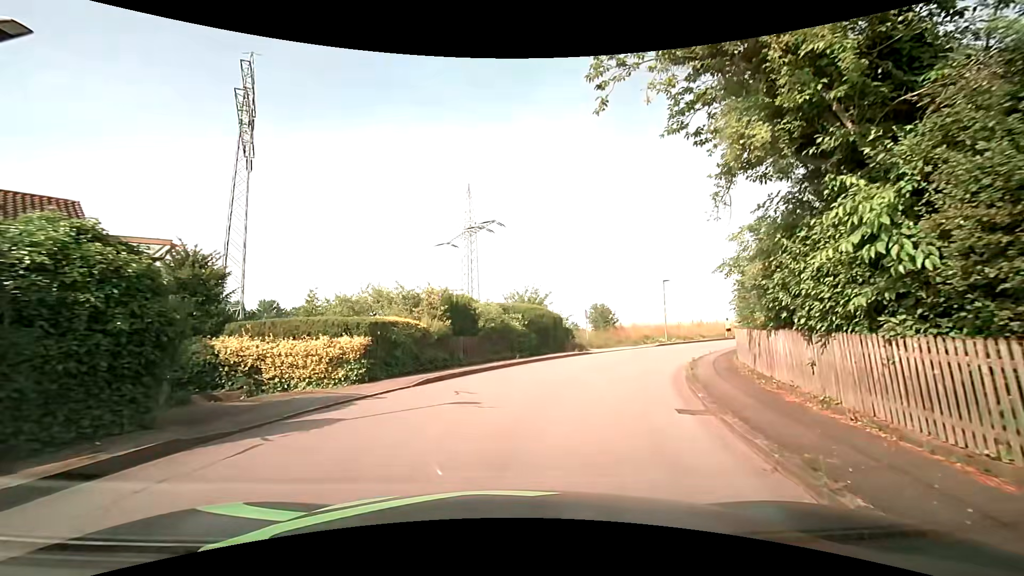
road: residential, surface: asphalt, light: Day
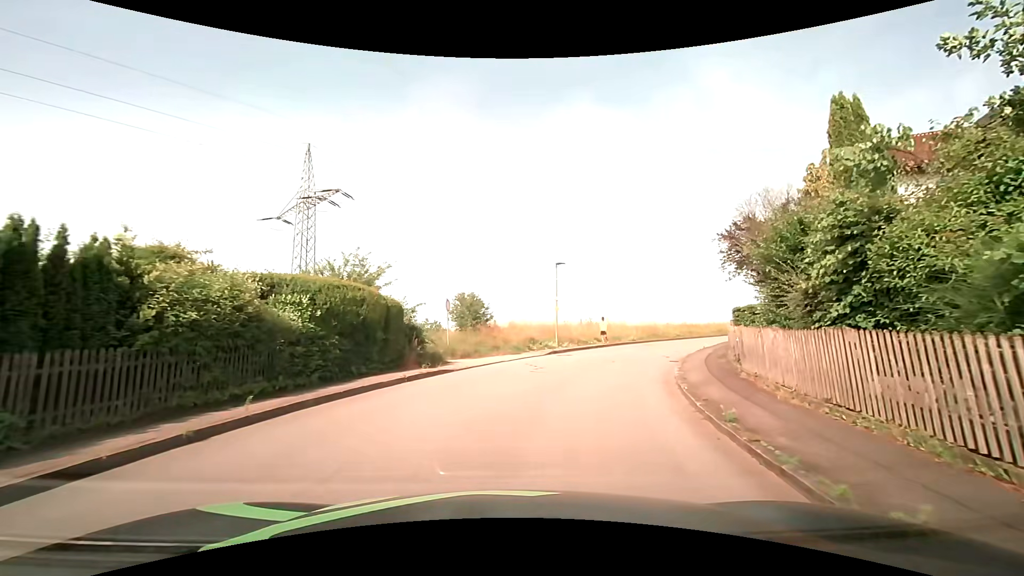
(+1.5, +12.7) m; +15°
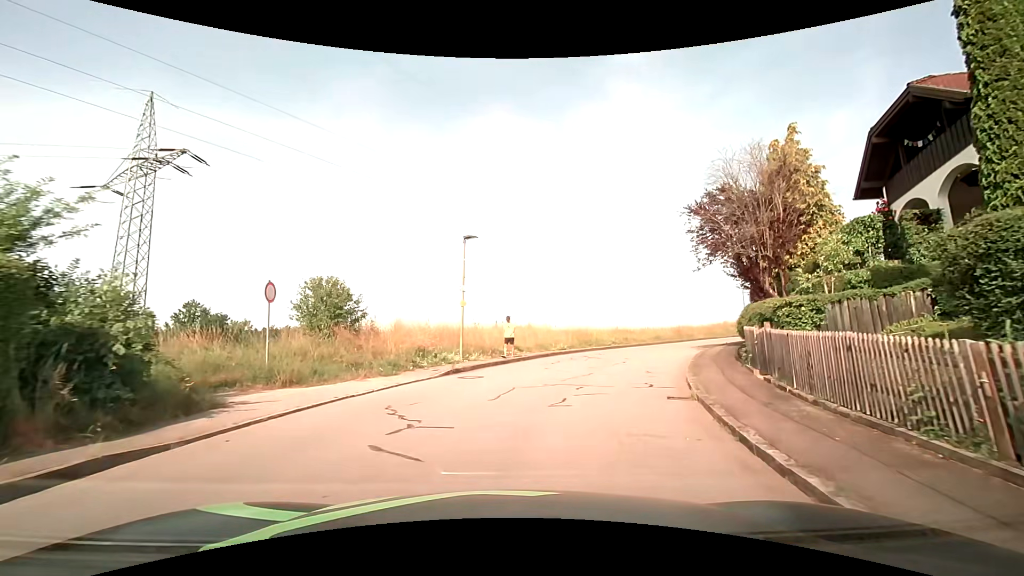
(+0.8, +9.6) m; +10°
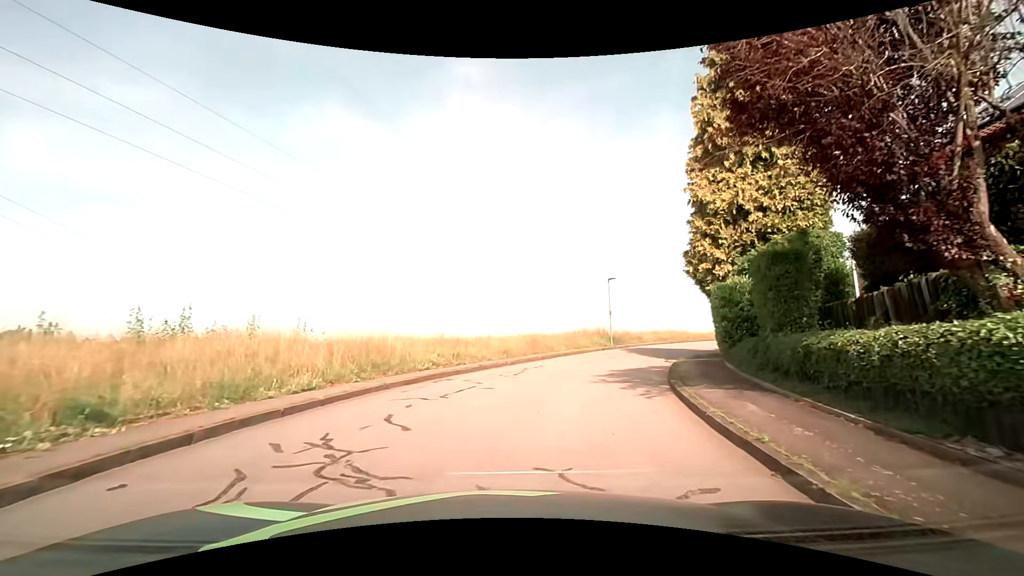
(+2.9, +16.5) m; +20°
(+1, +10) (+4, +19) (+9, +28) (+14, +37) (+20, +45) (+26, +52) (+33, +60) (+39, +68) (+45, +76) (+50, +84) m
